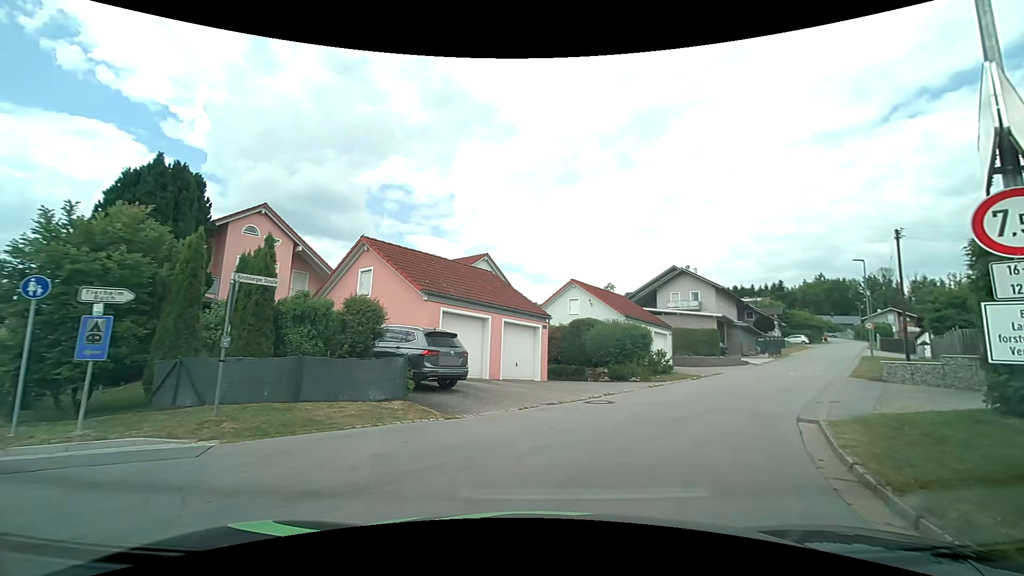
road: tertiary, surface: asphalt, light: Day
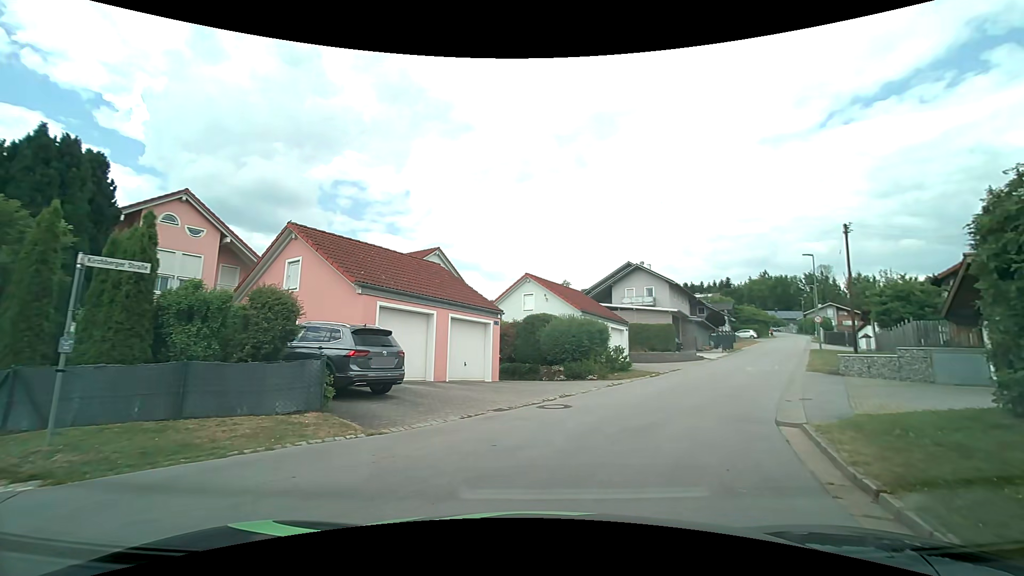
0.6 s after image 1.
(+0.1, +1.7) m; +5°
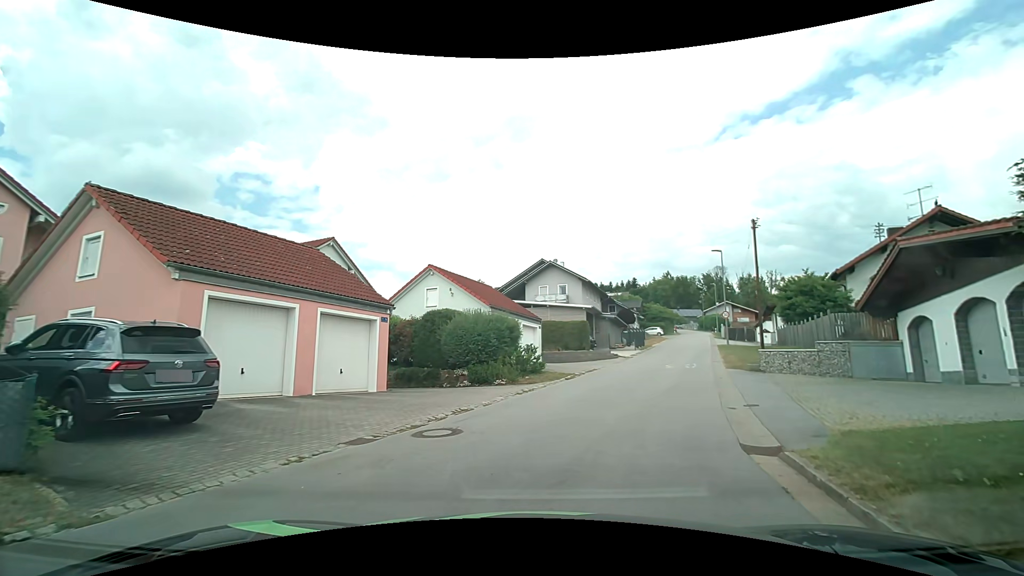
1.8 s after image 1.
(+0.3, +3.3) m; +10°
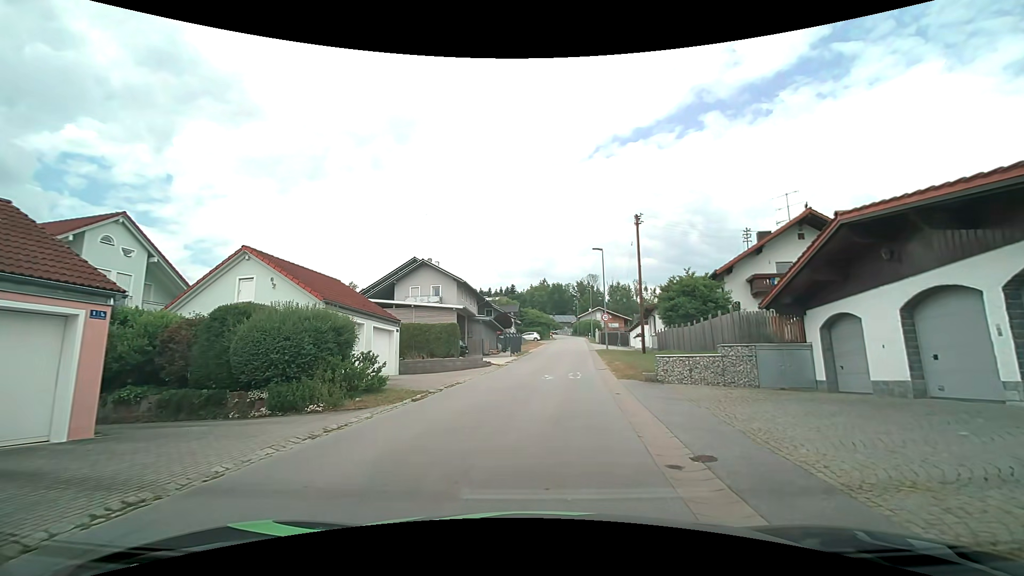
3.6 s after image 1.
(+0.7, +5.4) m; +13°
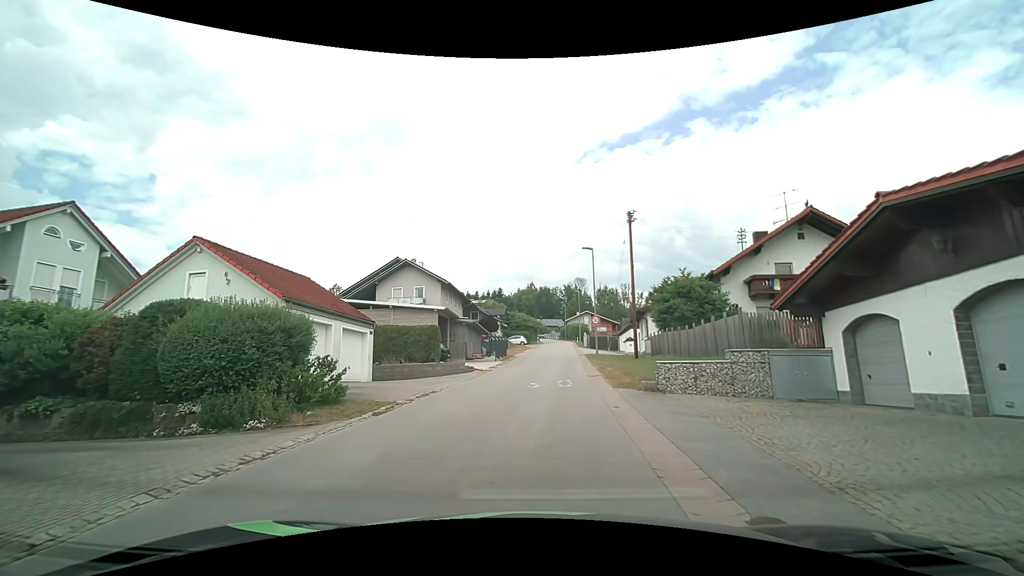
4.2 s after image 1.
(0.0, +2.0) m; +2°
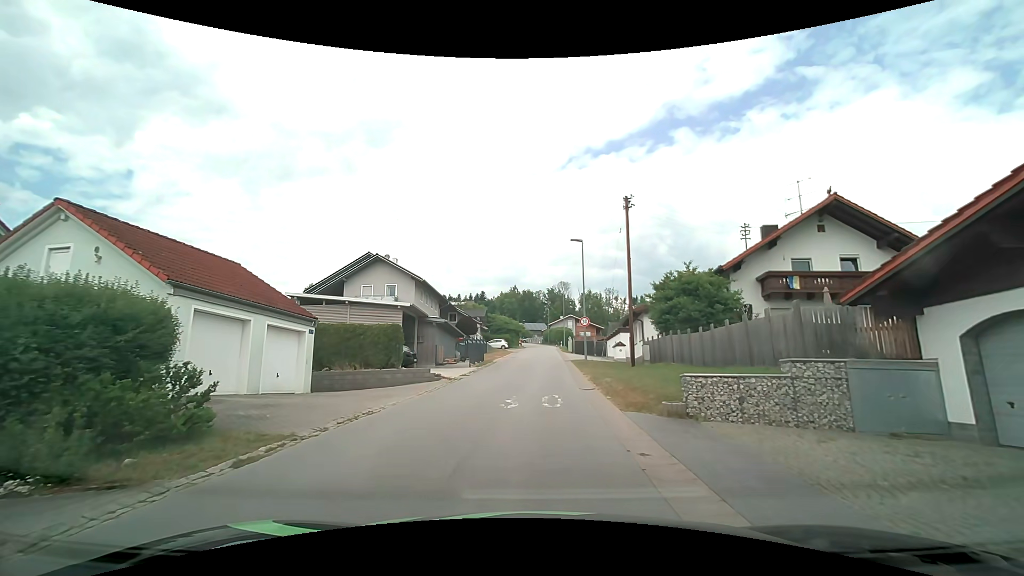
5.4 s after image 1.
(+0.1, +4.6) m; +2°
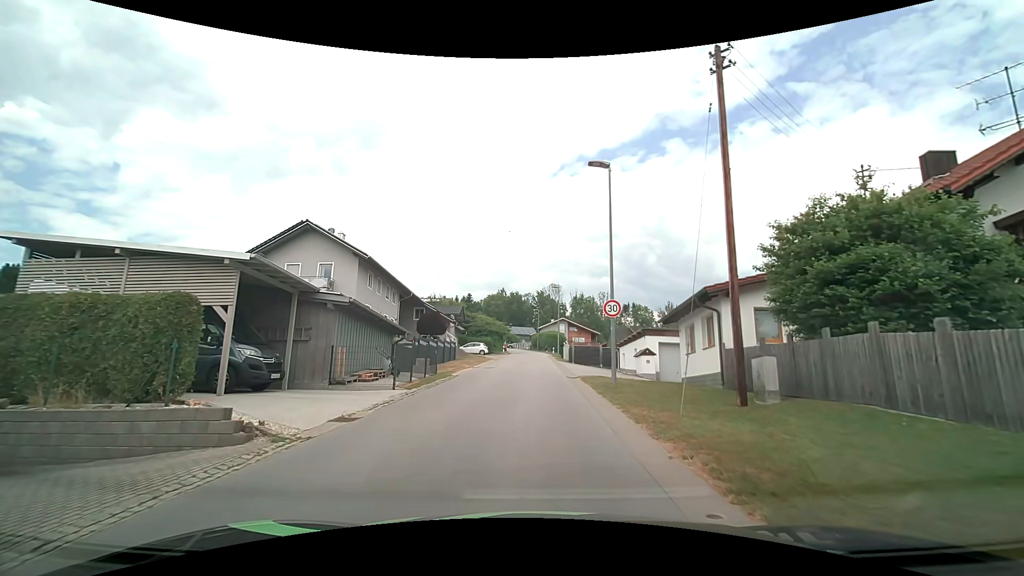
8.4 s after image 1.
(+0.3, +14.7) m; +1°
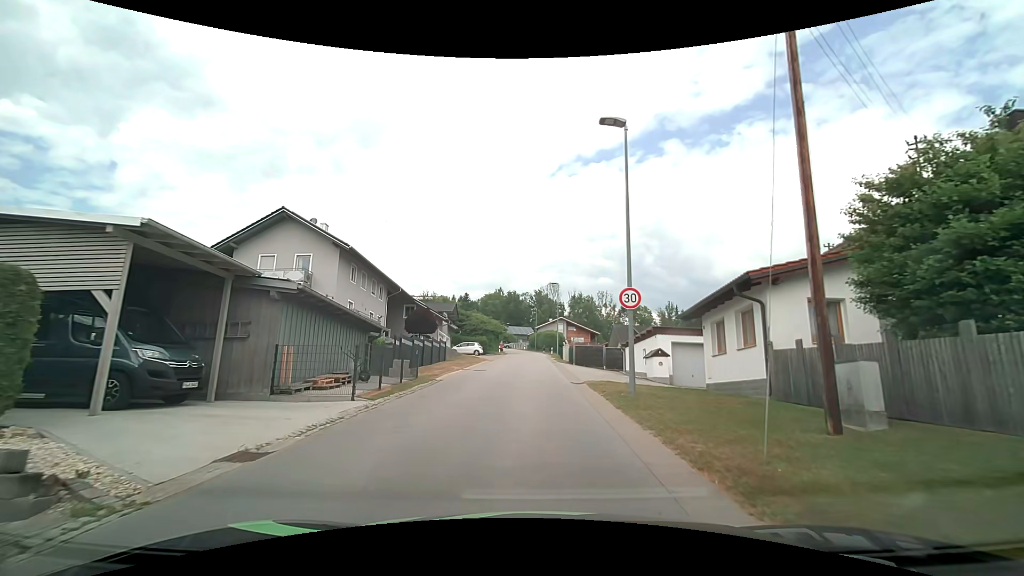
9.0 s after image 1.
(+0.1, +3.5) m; +1°
